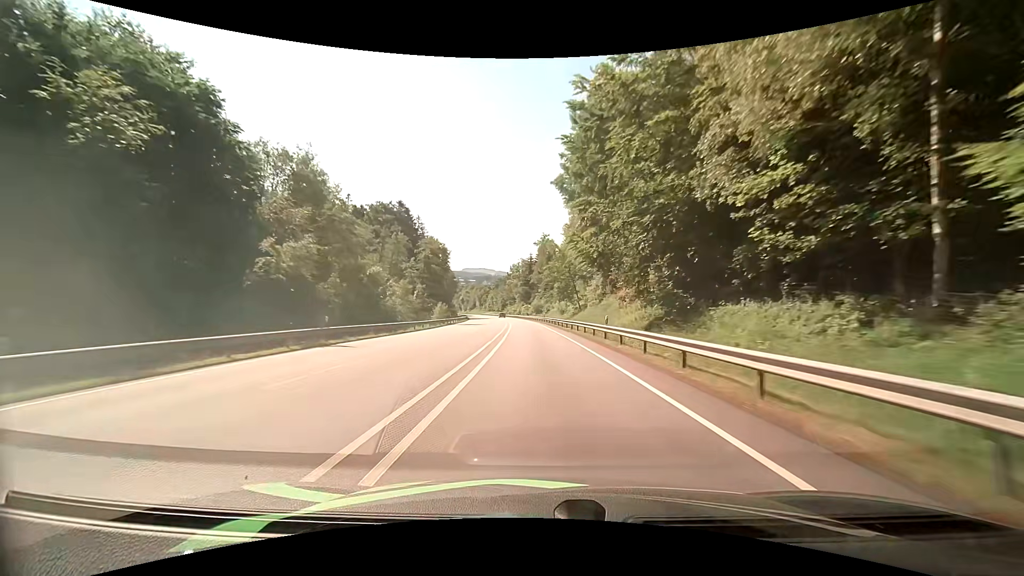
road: primary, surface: asphalt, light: Day
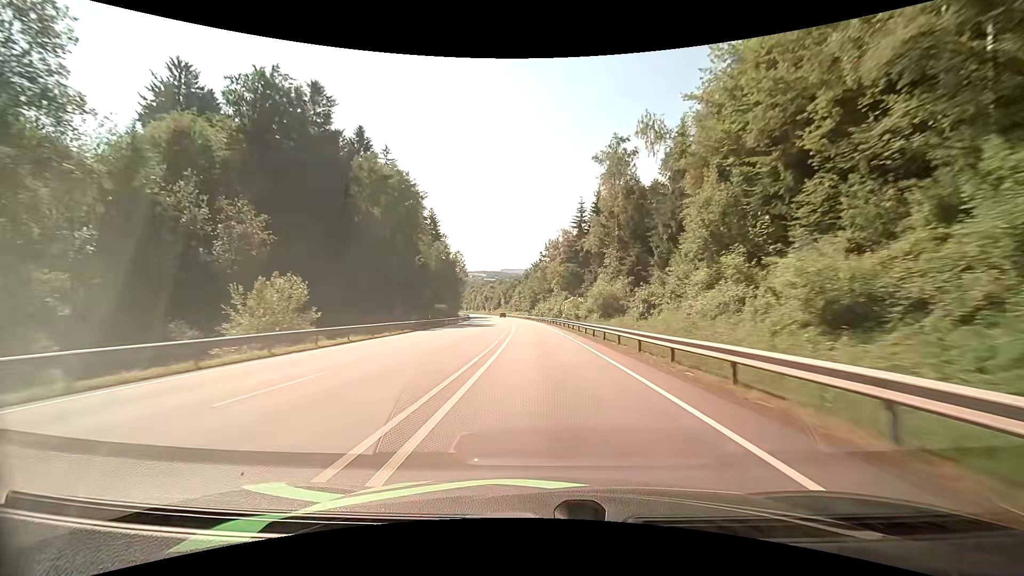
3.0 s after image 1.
(-2.8, +74.7) m; -4°
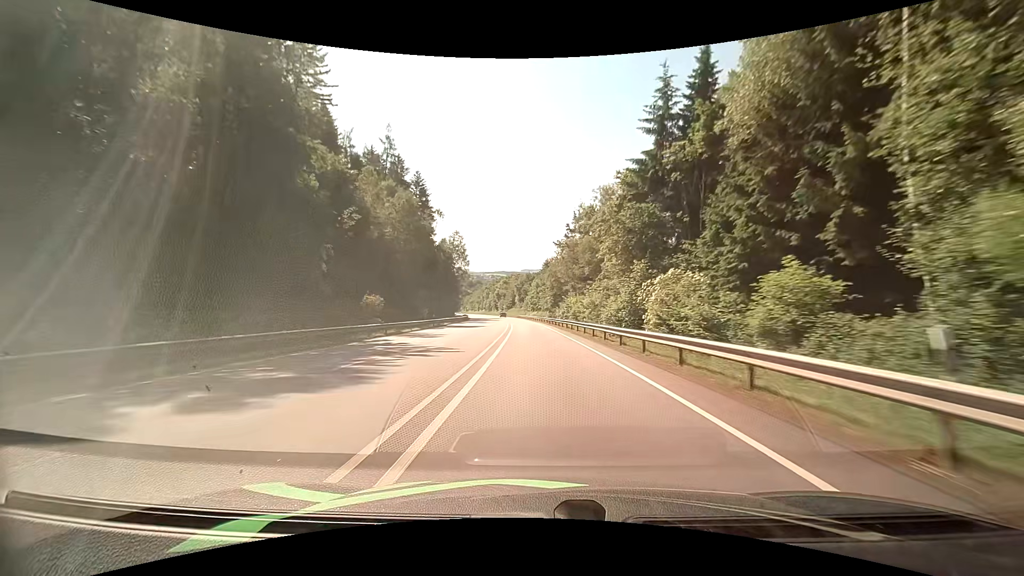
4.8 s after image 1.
(-0.9, +44.4) m; -2°
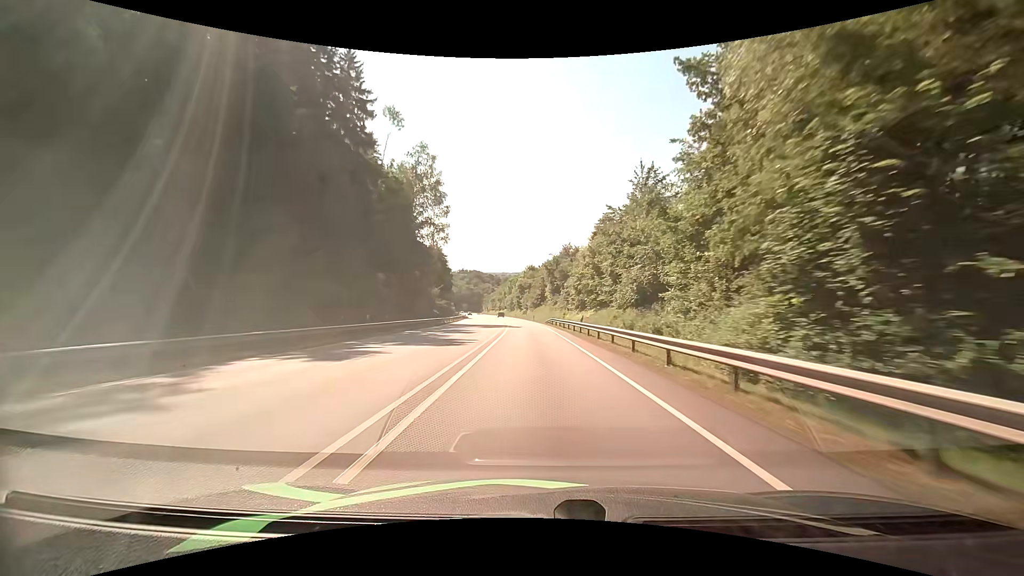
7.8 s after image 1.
(-2.6, +72.0) m; -4°
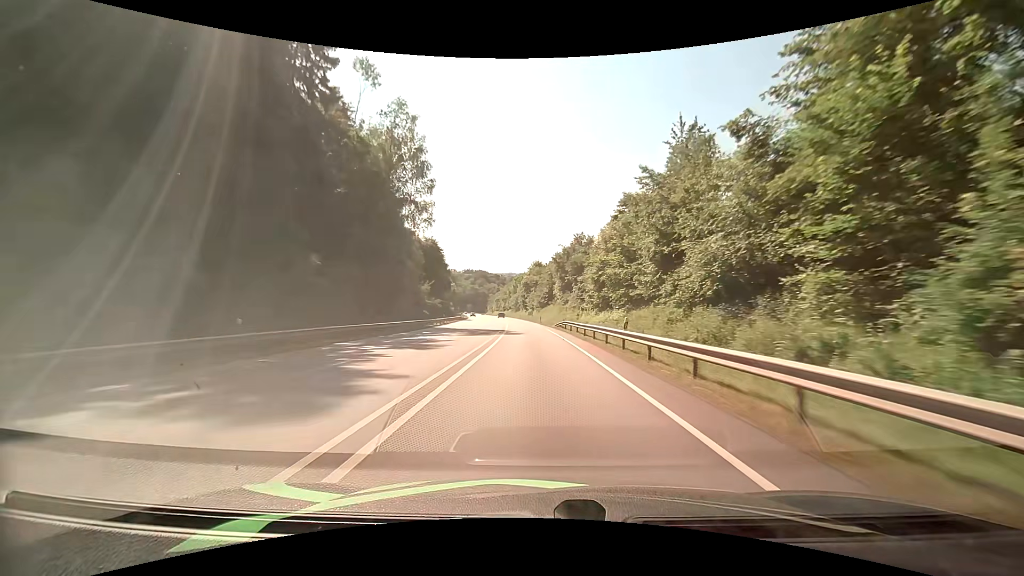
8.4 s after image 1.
(-0.1, +14.2) m; -1°
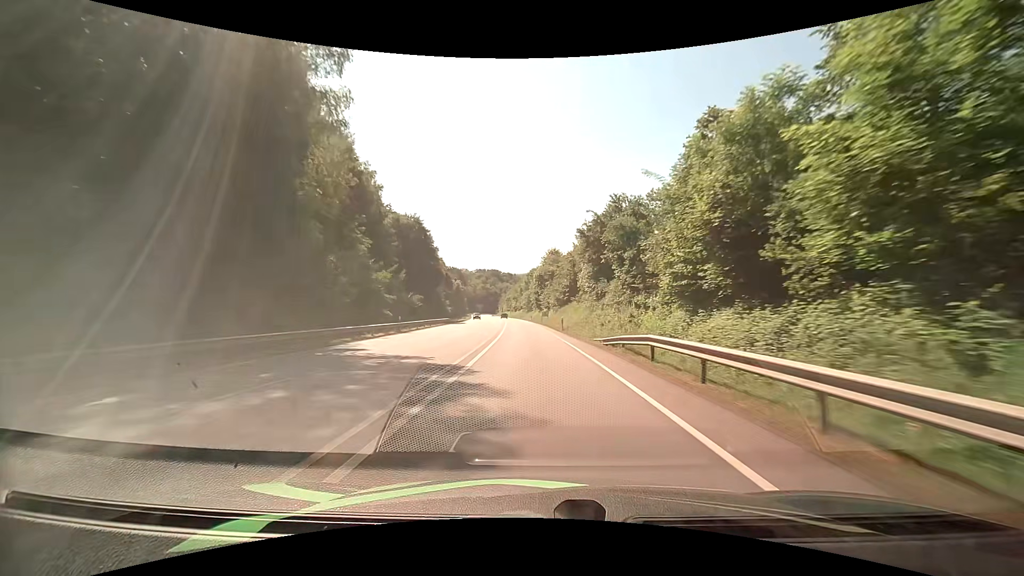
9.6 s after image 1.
(-0.3, +28.4) m; -2°
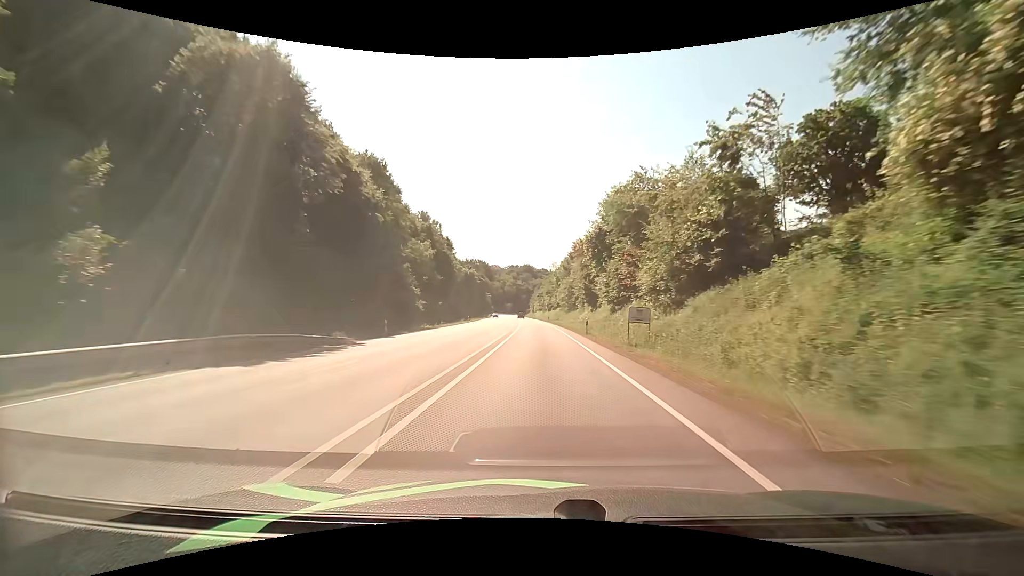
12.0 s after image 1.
(-2.0, +57.4) m; -4°
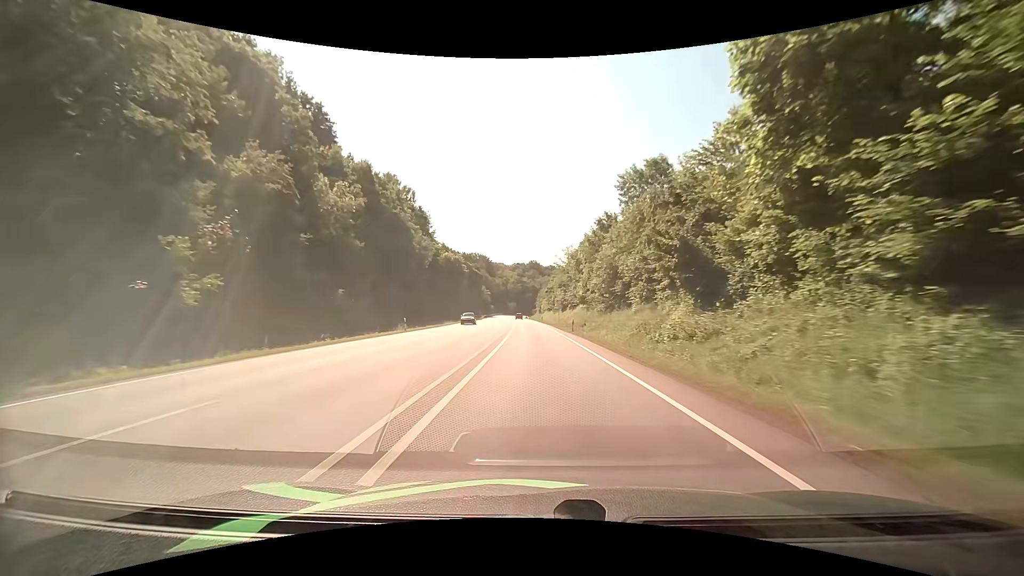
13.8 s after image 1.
(-0.2, +43.2) m; 0°
(0, +10) (0, +20) (0, +30) (-1, +40) (-1, +50) (-2, +60) (-2, +70) (-3, +80) (-3, +90) (-4, +100) m
